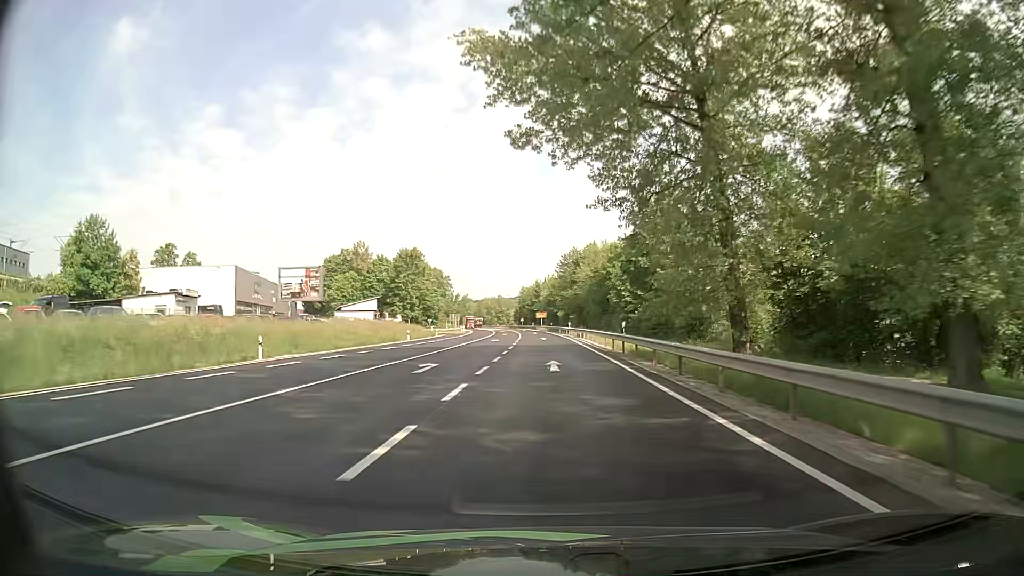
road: primary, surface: asphalt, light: Day
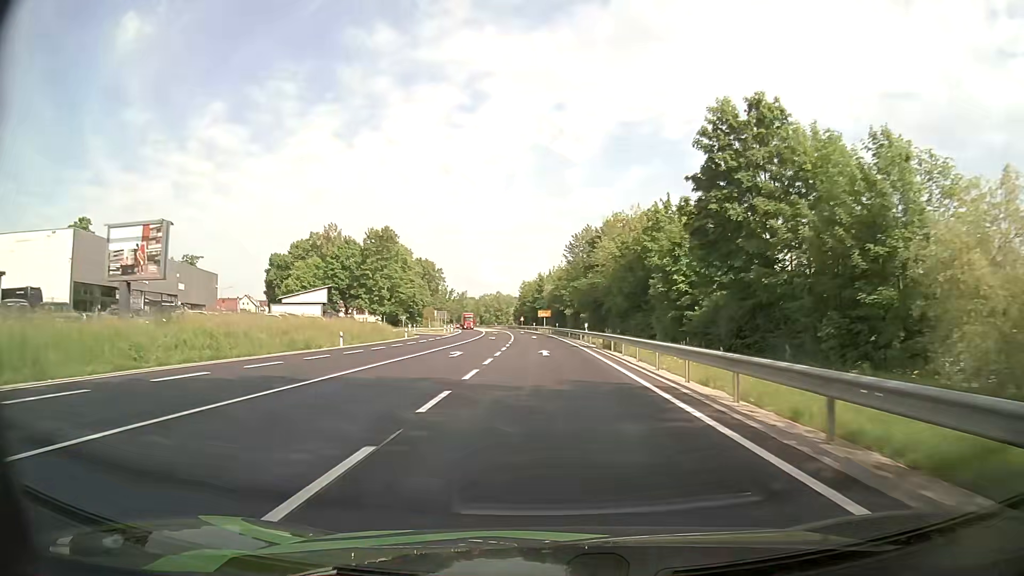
(+0.1, +25.7) m; 0°
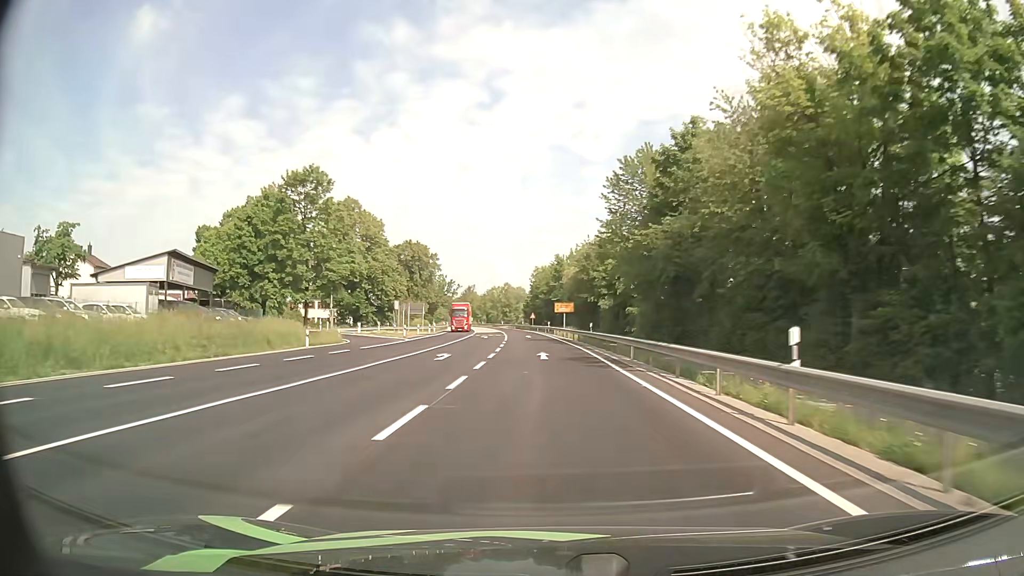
(-0.5, +38.6) m; -2°
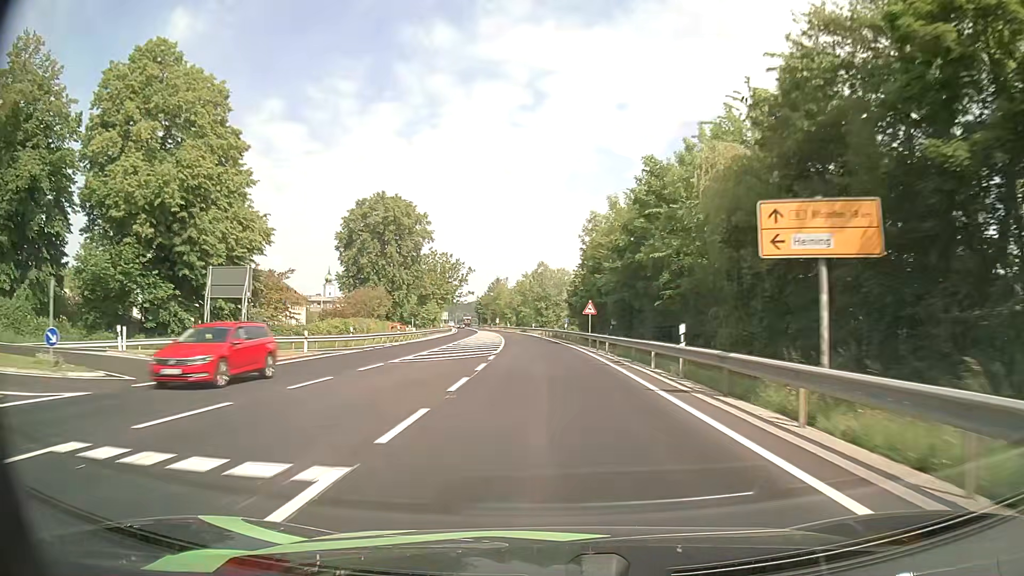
(-2.0, +64.3) m; -4°
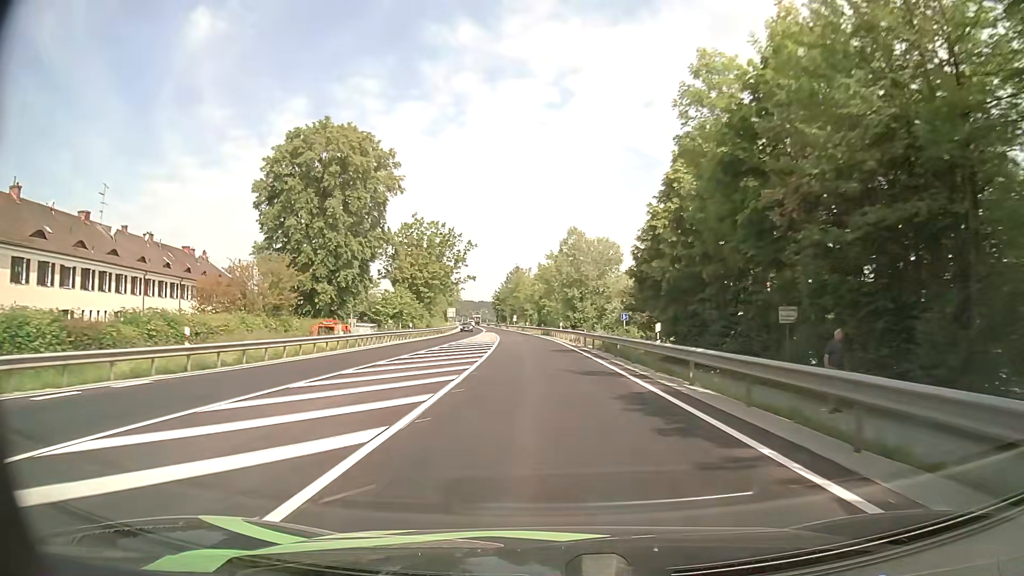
(-0.8, +37.9) m; -2°
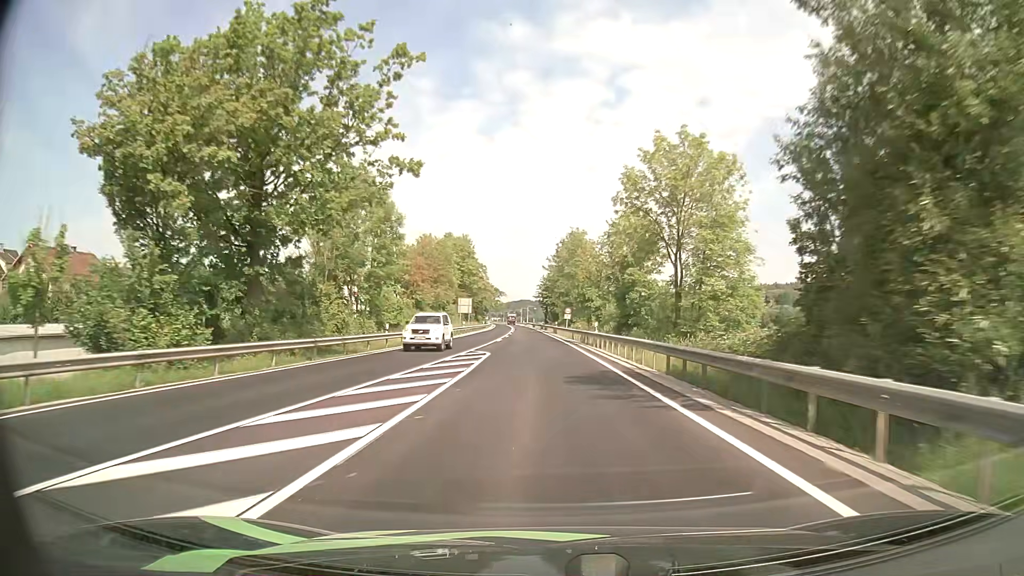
(-2.6, +62.2) m; -5°
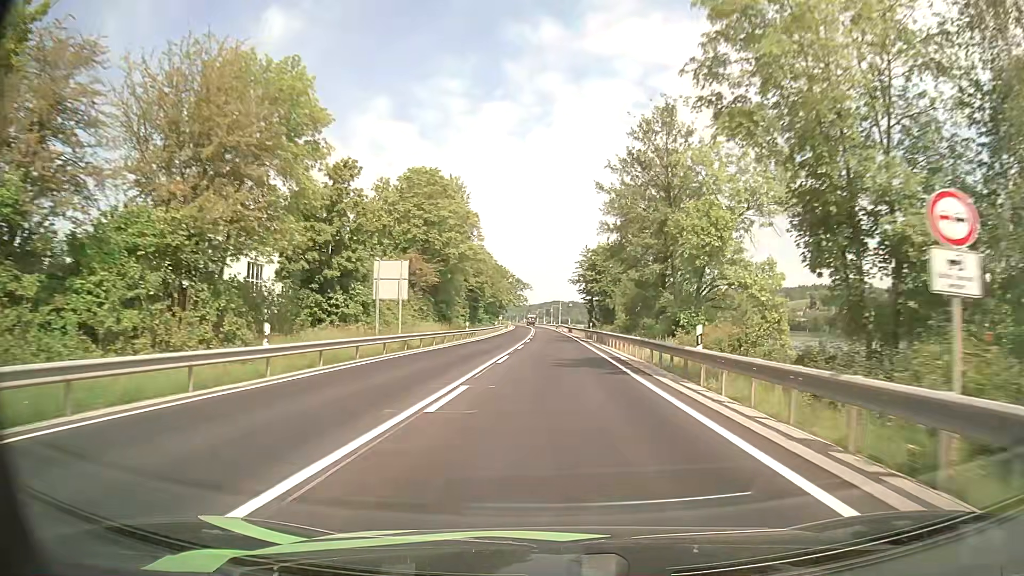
(-1.6, +61.5) m; -3°
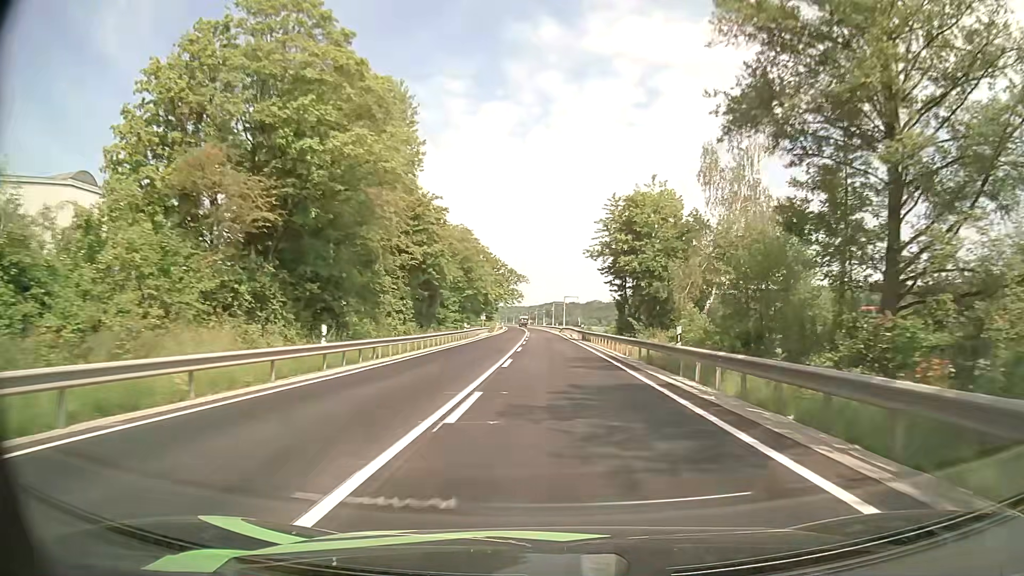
(-0.1, +37.0) m; 0°
(0, +10) (0, +20) (0, +30) (0, +40) (0, +50) (0, +60) (0, +70) (0, +80) (0, +90) (-1, +100) m
